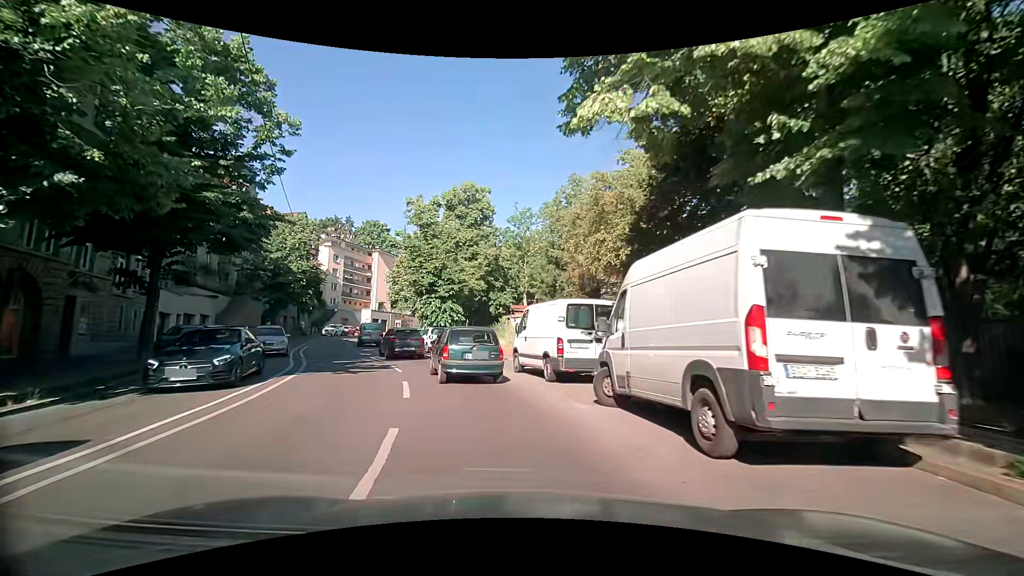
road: secondary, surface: asphalt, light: Day
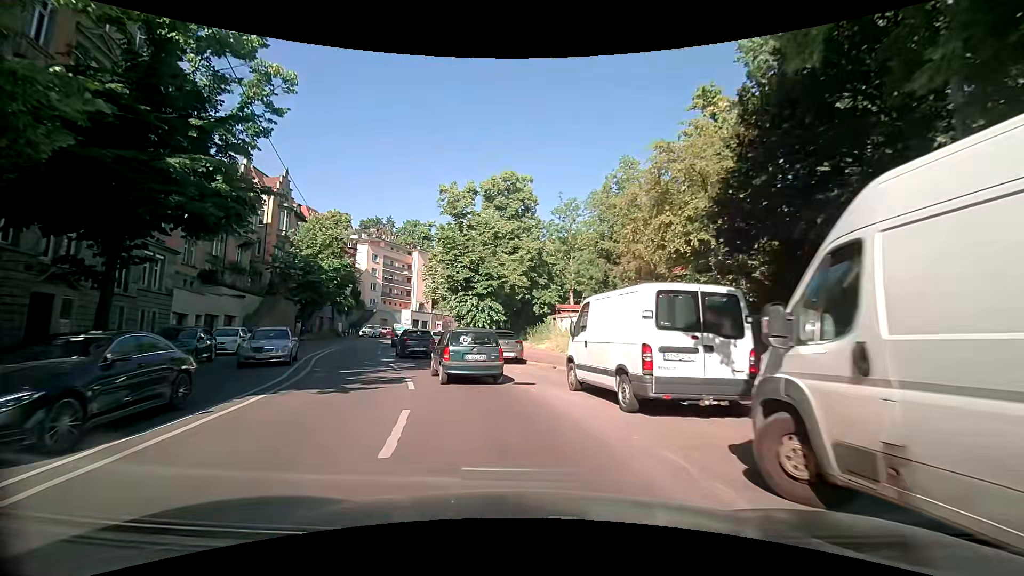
(-0.2, +4.5) m; -5°
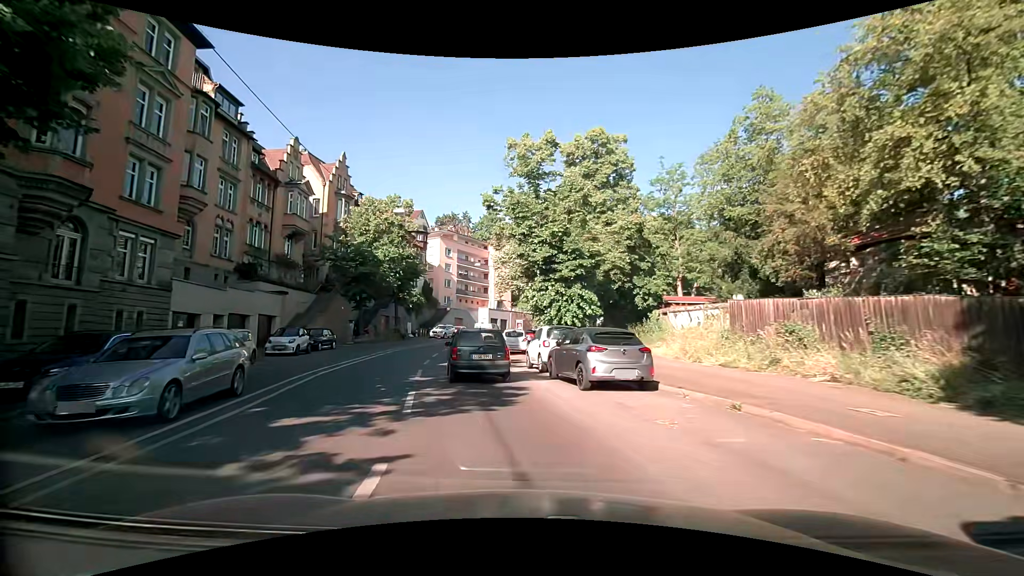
(-0.6, +9.5) m; -8°
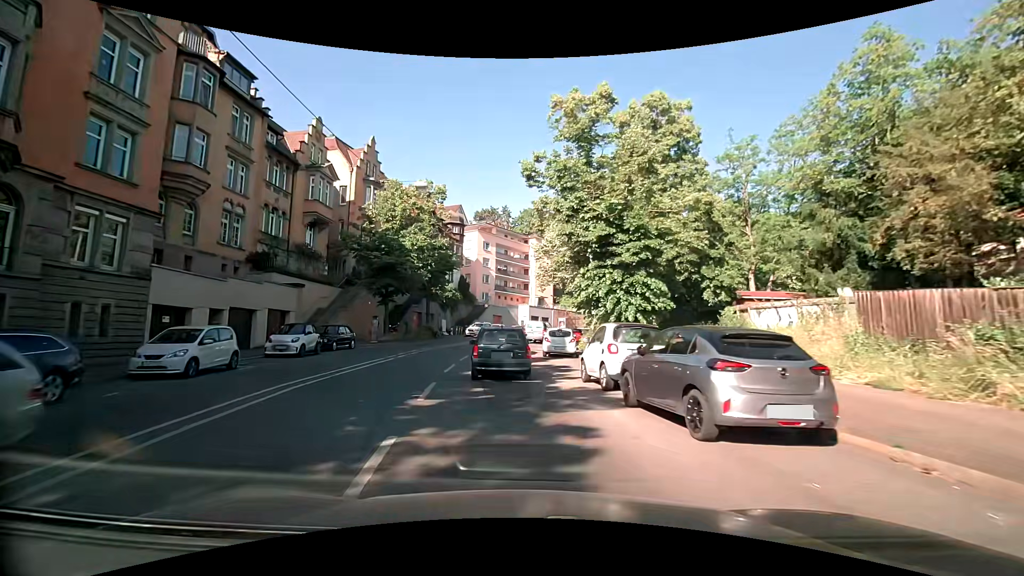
(-0.3, +5.1) m; -5°
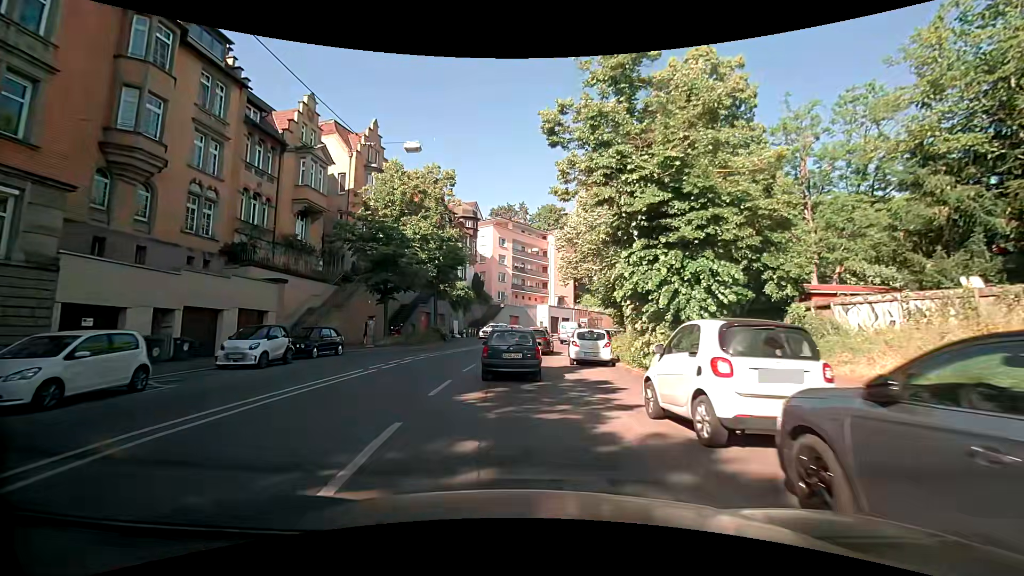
(-0.1, +5.2) m; -2°
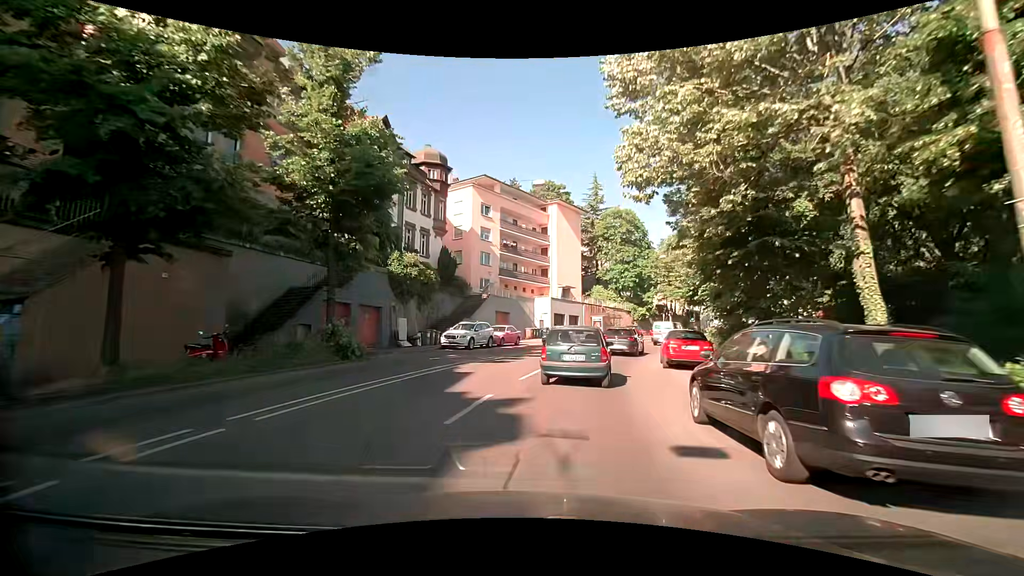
(-0.7, +21.4) m; -1°
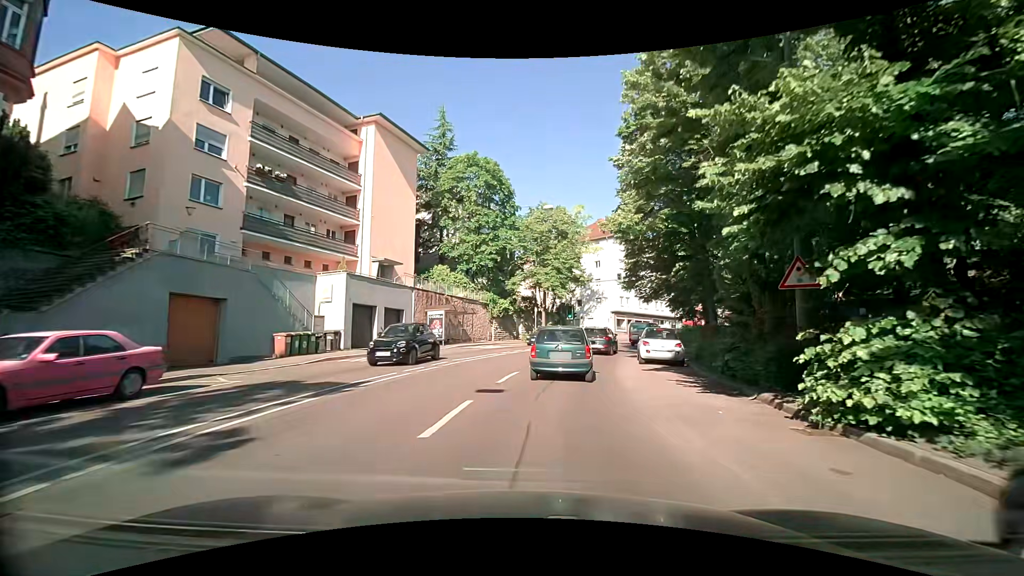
(+4.0, +24.2) m; +18°
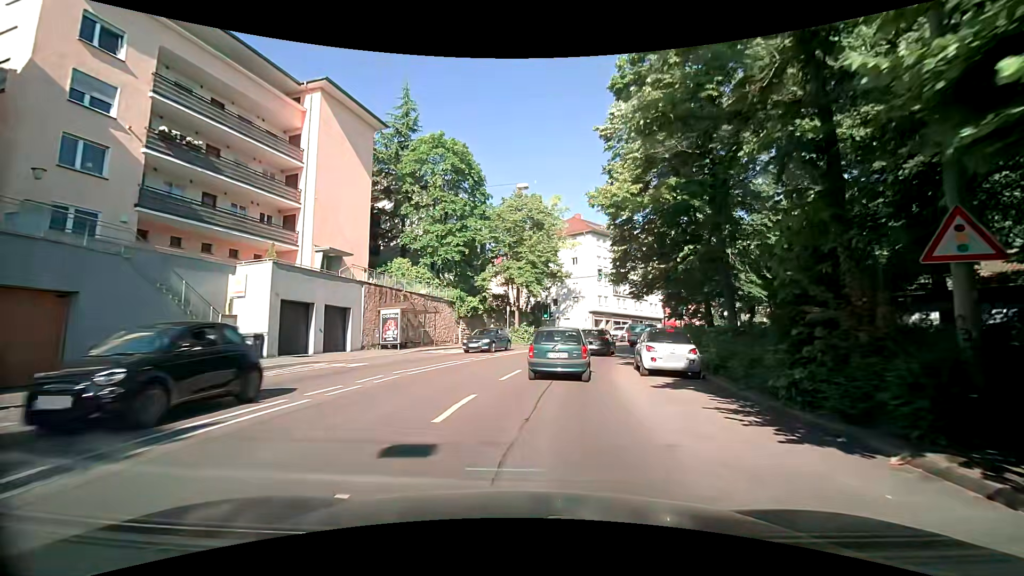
(+0.1, +5.1) m; +2°
(+1, +10) (+2, +20) (+4, +30) (+8, +39) (+13, +48) (+18, +56) (+24, +64) (+30, +72) (+38, +78) (+46, +84) m
